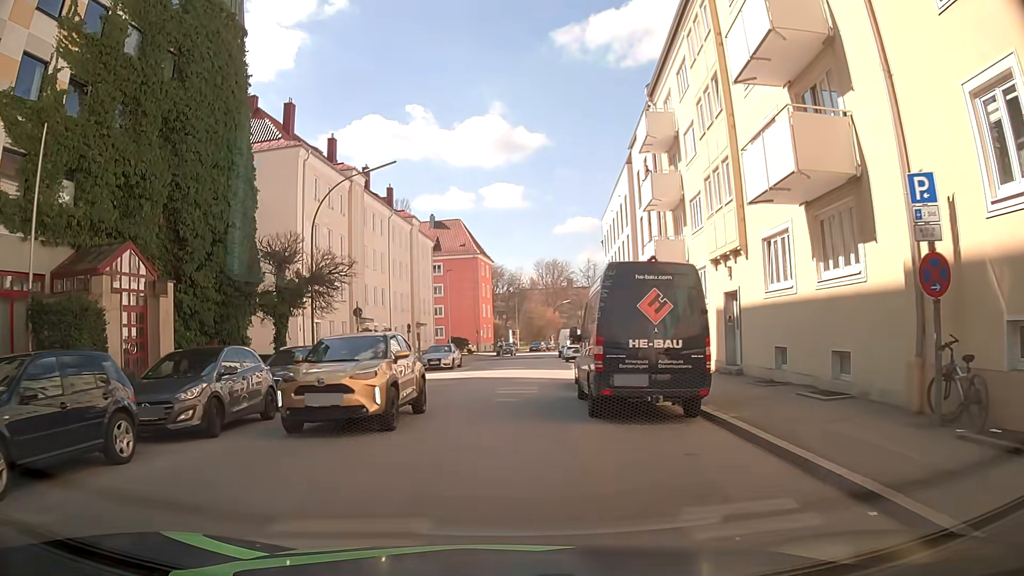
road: tertiary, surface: asphalt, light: Day
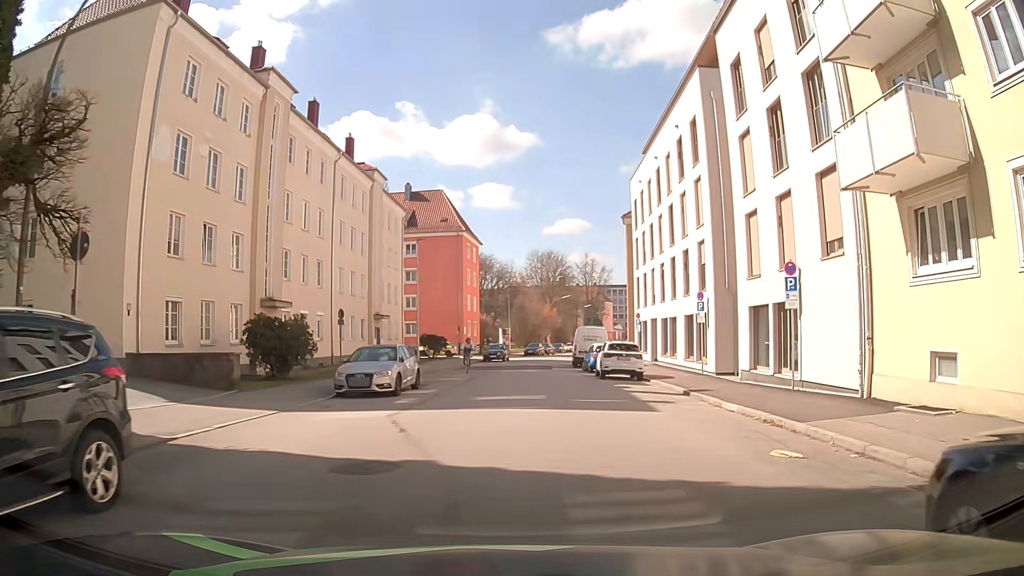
(+0.1, +18.7) m; +1°
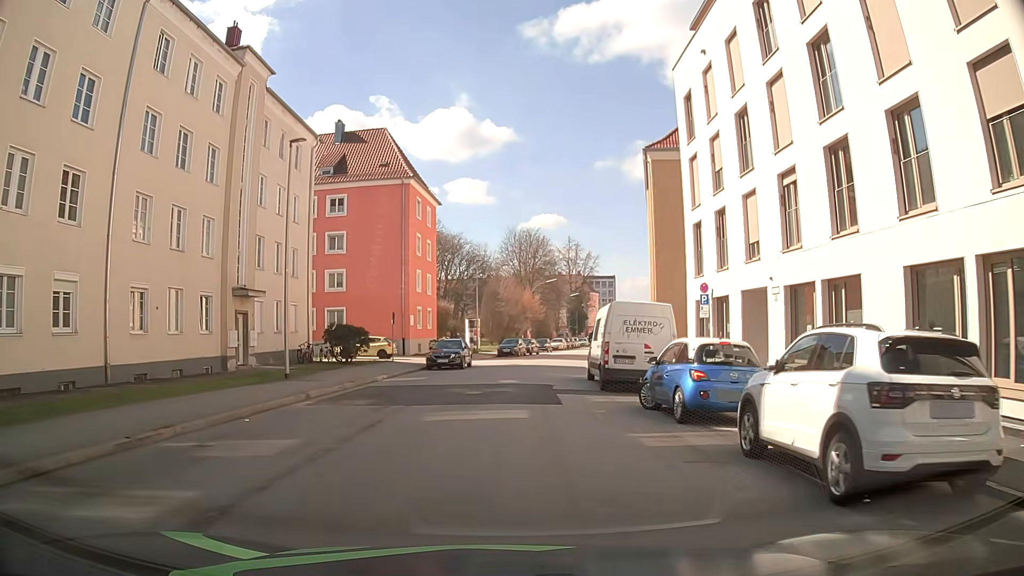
(+0.6, +22.1) m; +2°
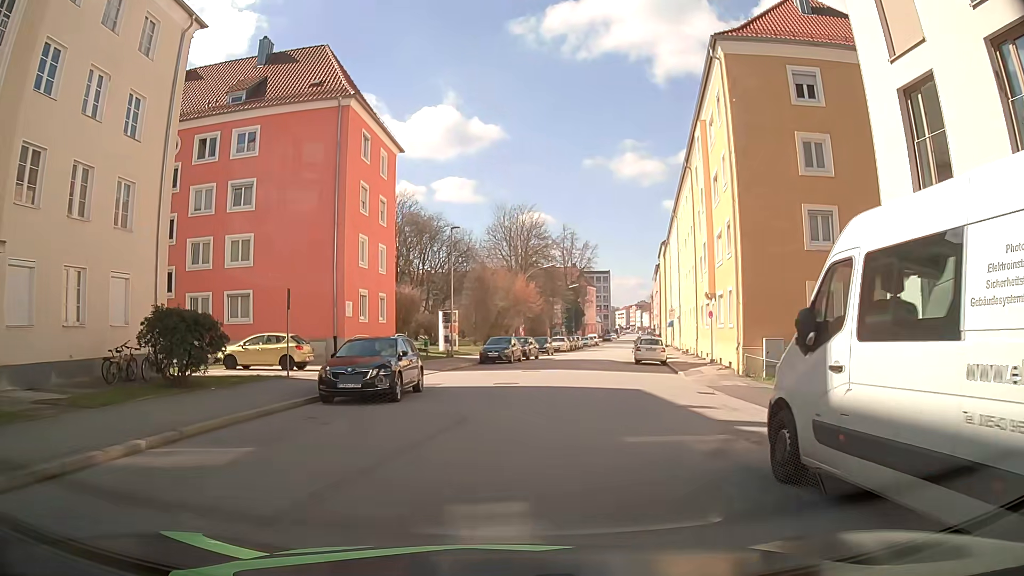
(-0.2, +17.1) m; +1°
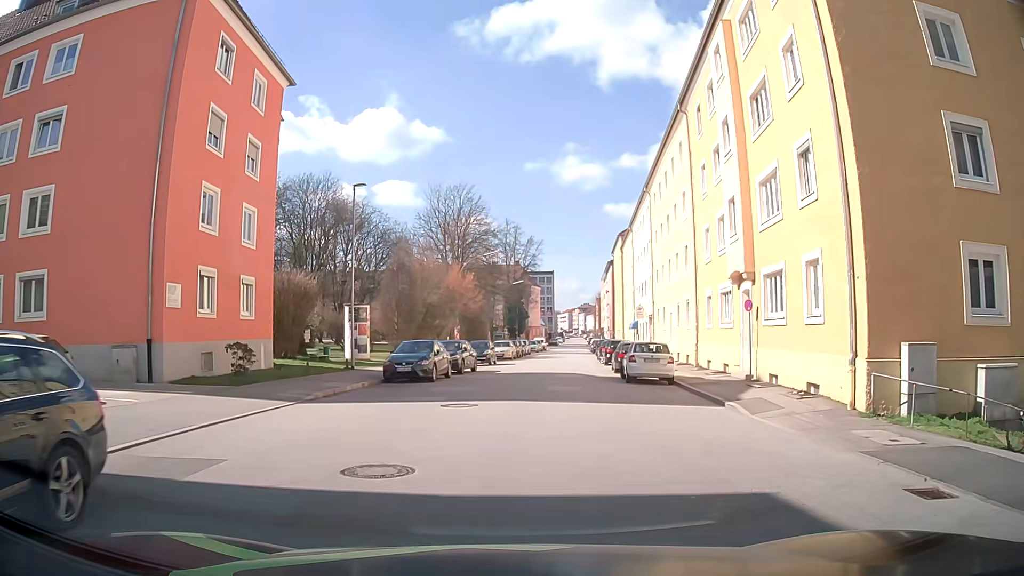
(+0.3, +12.9) m; +4°
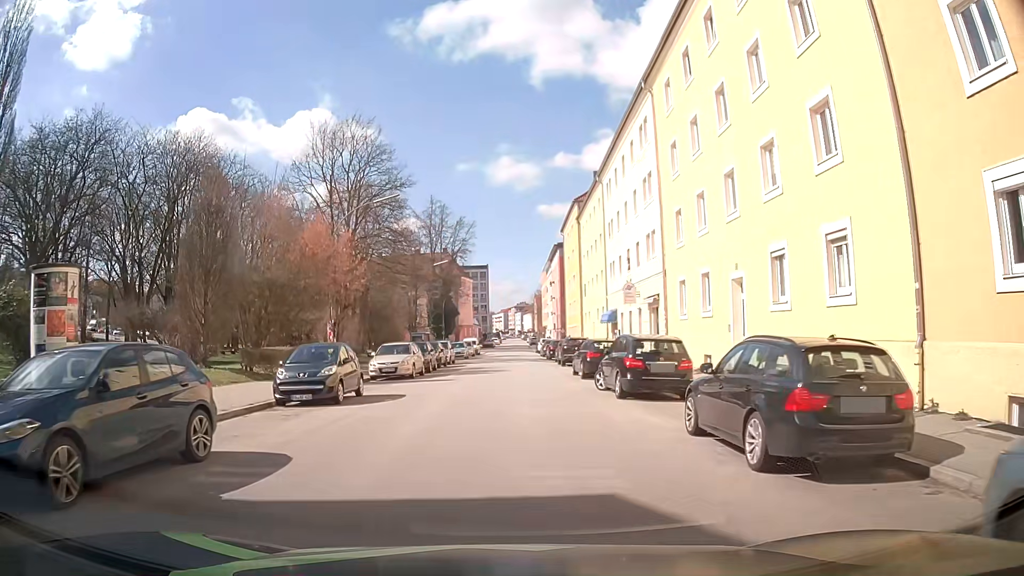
(+0.7, +23.2) m; +5°
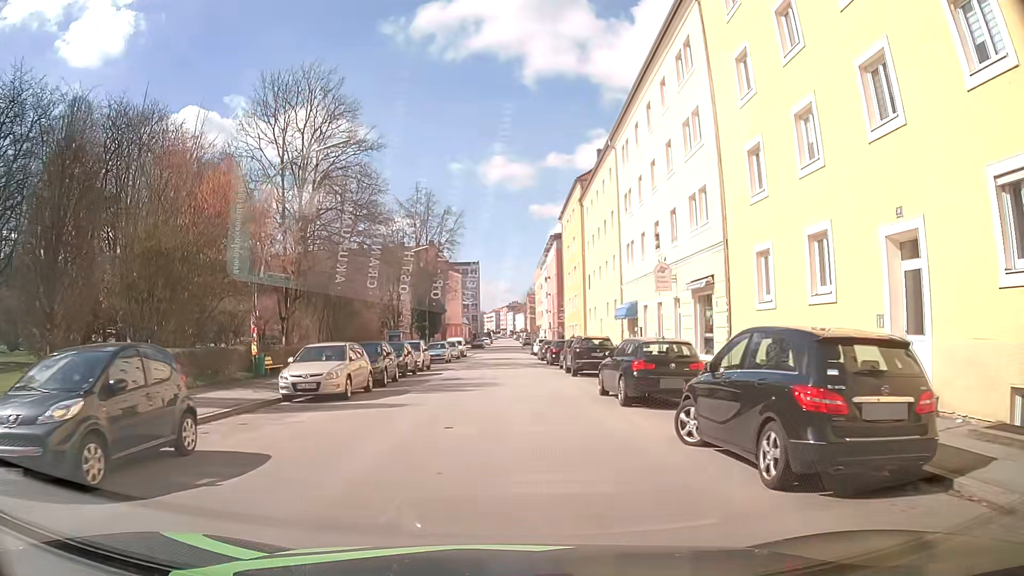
(-0.1, +9.9) m; 0°
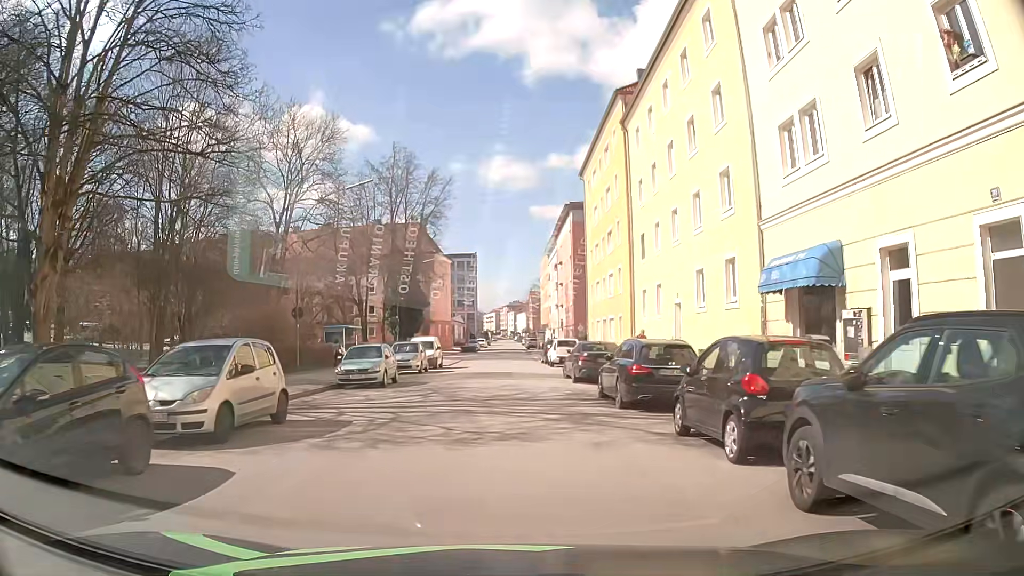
(+0.5, +22.9) m; +2°
(0, +10) (0, +20) (0, +30) (0, +40) (0, +50) (0, +60) (0, +70) (0, +80) (0, +90) (0, +100) m
